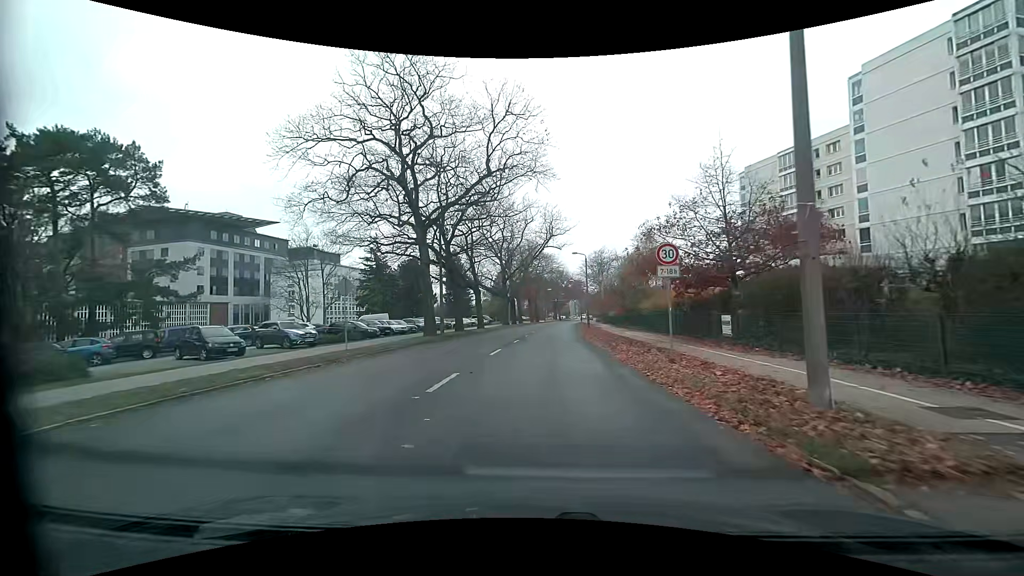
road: tertiary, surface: asphalt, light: Day
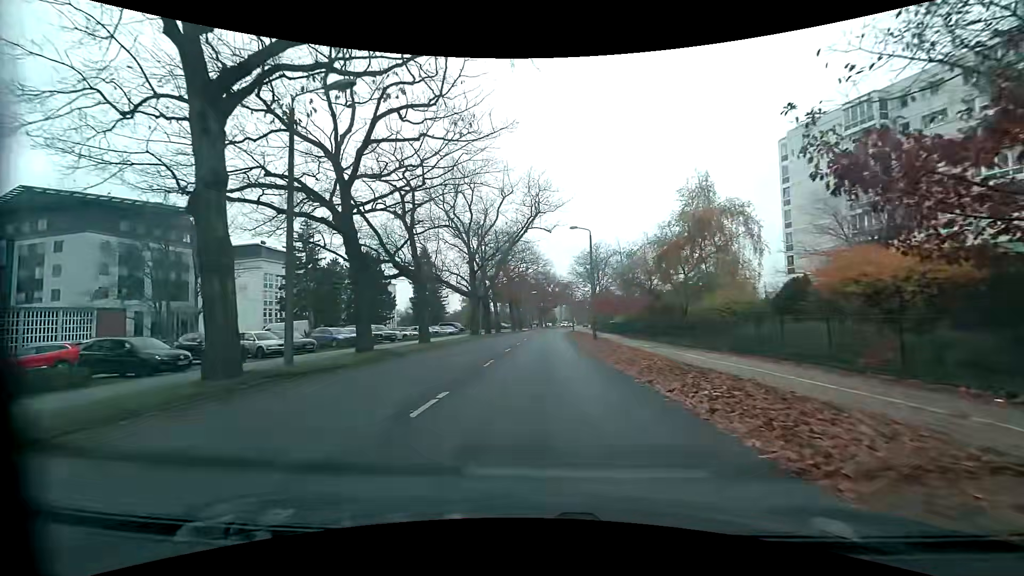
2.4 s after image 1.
(+0.3, +19.6) m; +1°
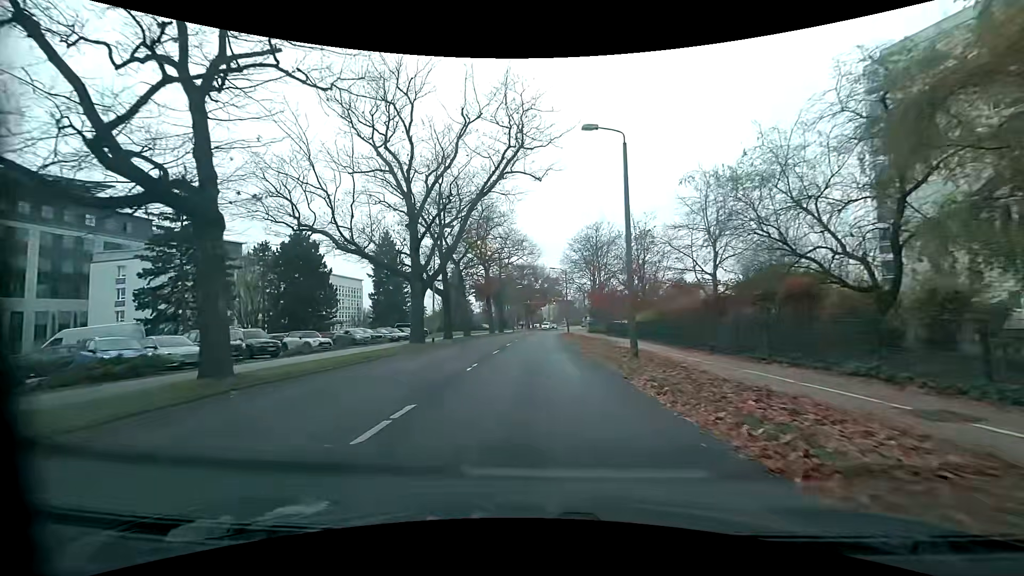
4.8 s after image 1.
(+0.4, +19.5) m; +3°
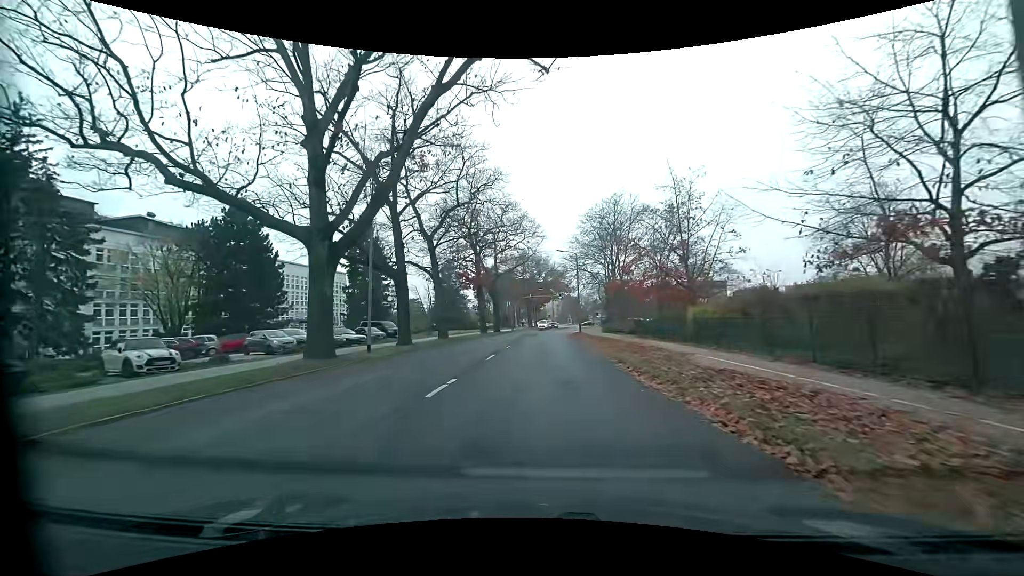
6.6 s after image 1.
(-0.3, +14.6) m; -2°
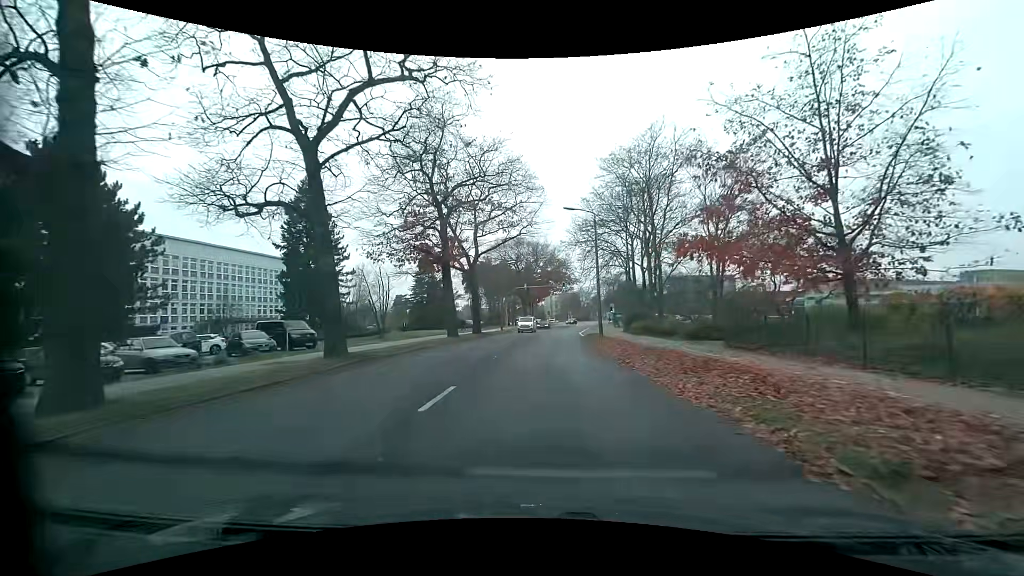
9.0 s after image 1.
(+0.2, +19.4) m; +2°
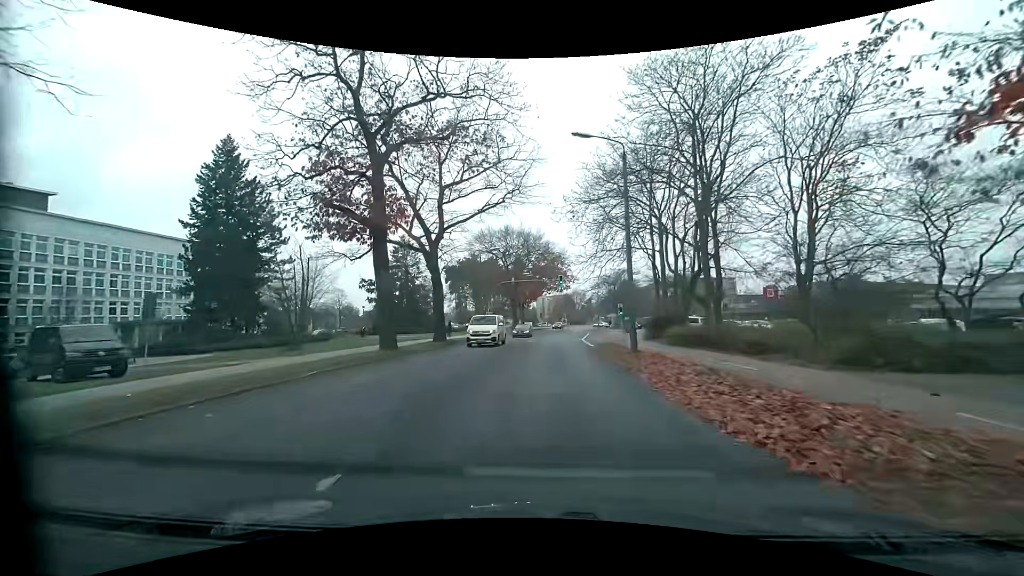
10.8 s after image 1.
(-0.1, +14.4) m; 0°
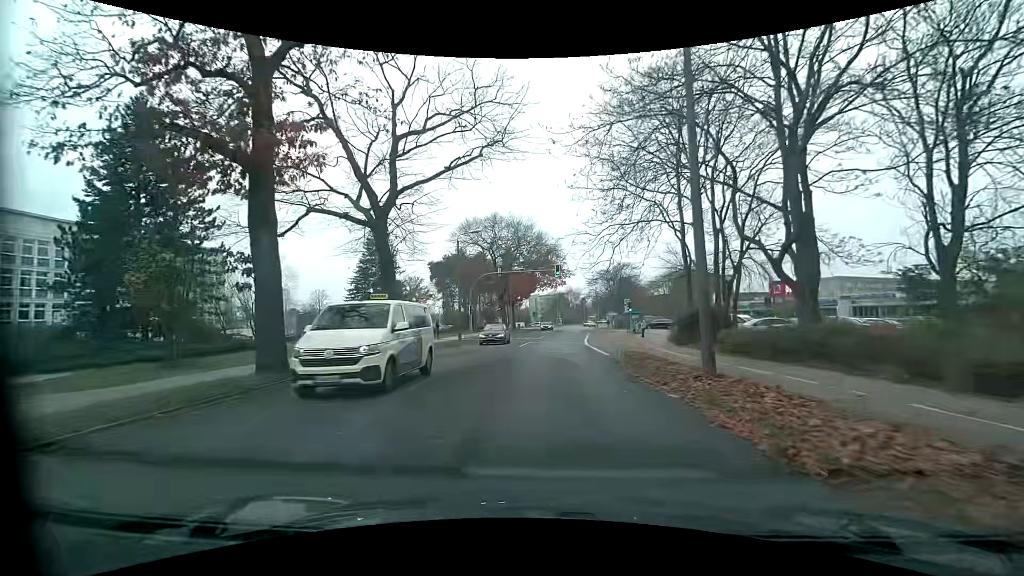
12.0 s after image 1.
(+0.2, +9.6) m; +1°
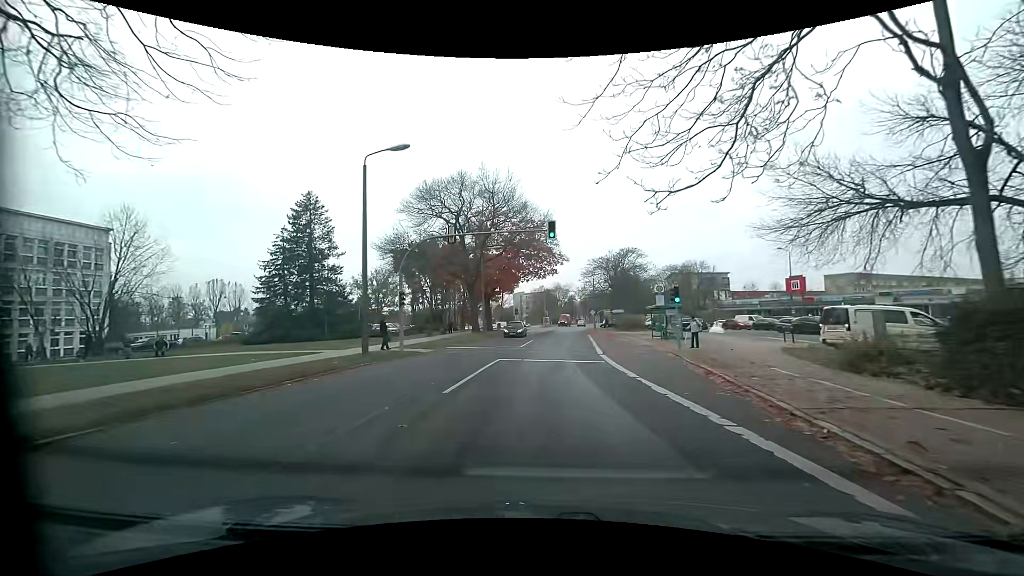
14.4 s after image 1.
(+0.2, +19.3) m; +2°
(0, +10) (0, +20) (+1, +30) (+2, +40) (+2, +50) (+3, +60) (+4, +70) (+5, +80) (+6, +90) (+7, +100) m
